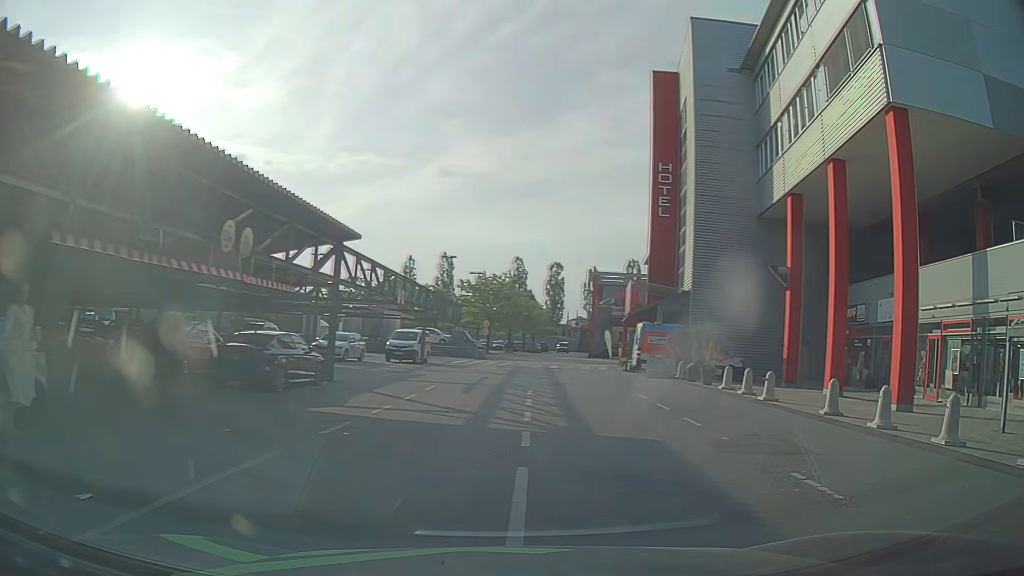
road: service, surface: asphalt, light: Day
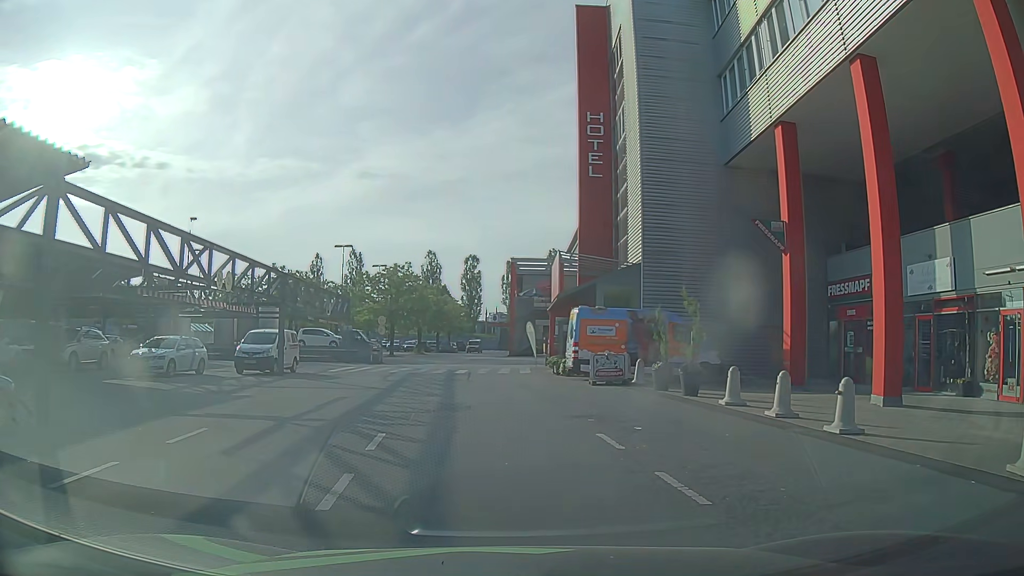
(+1.0, +9.7) m; +5°
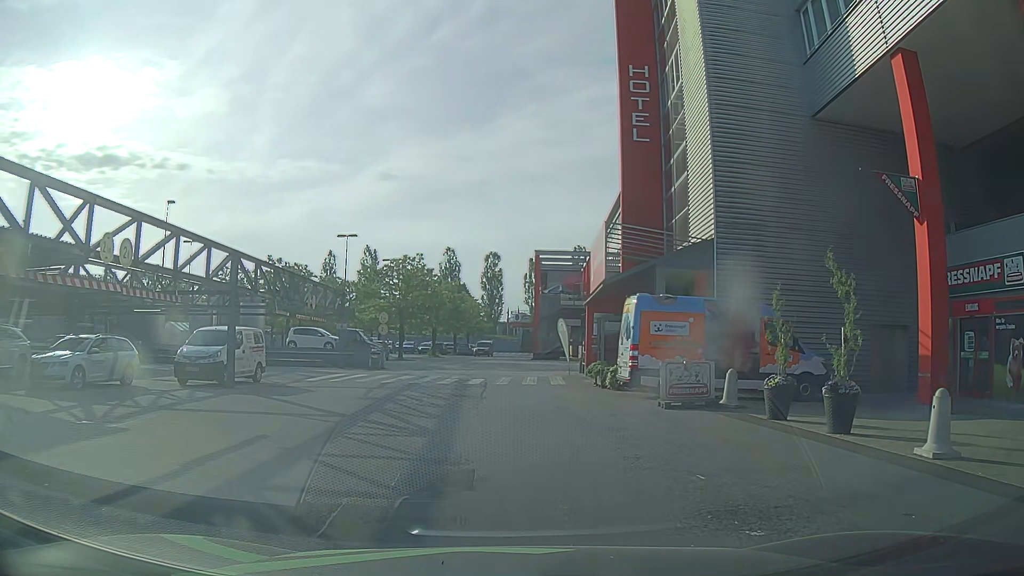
(0.0, +7.1) m; -1°
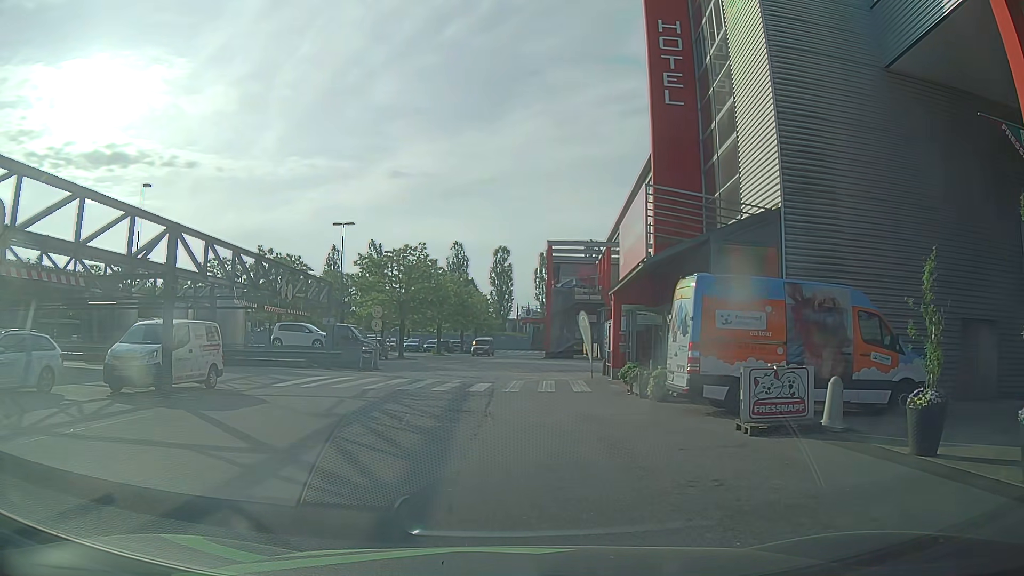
(0.0, +4.6) m; -2°
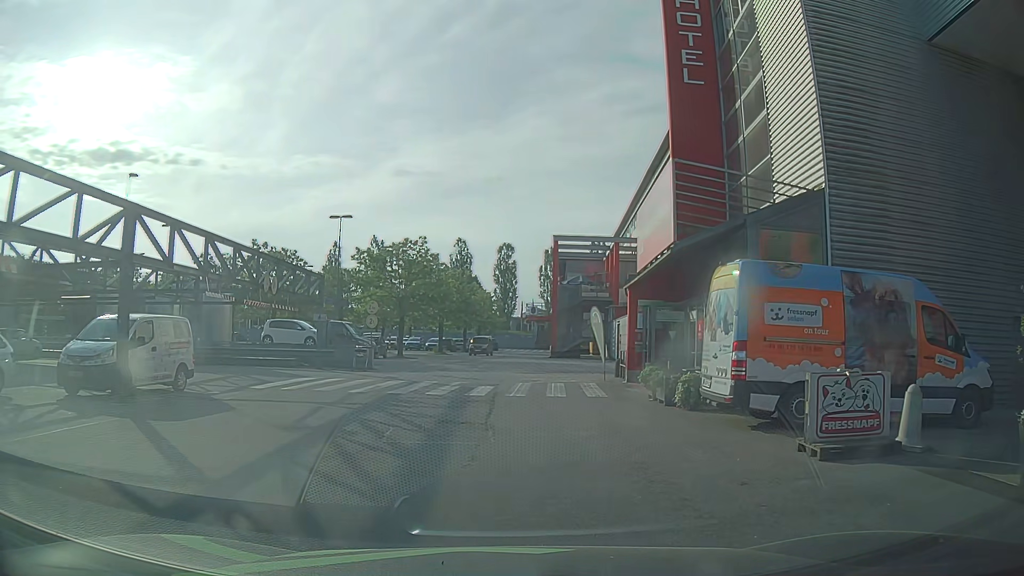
(+0.1, +2.2) m; +2°
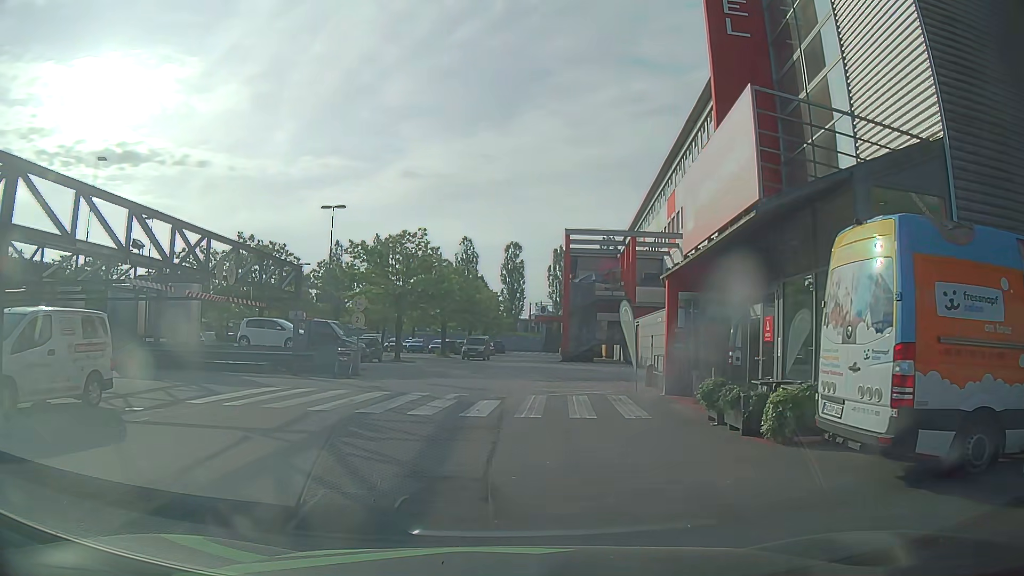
(-0.1, +4.3) m; +1°
